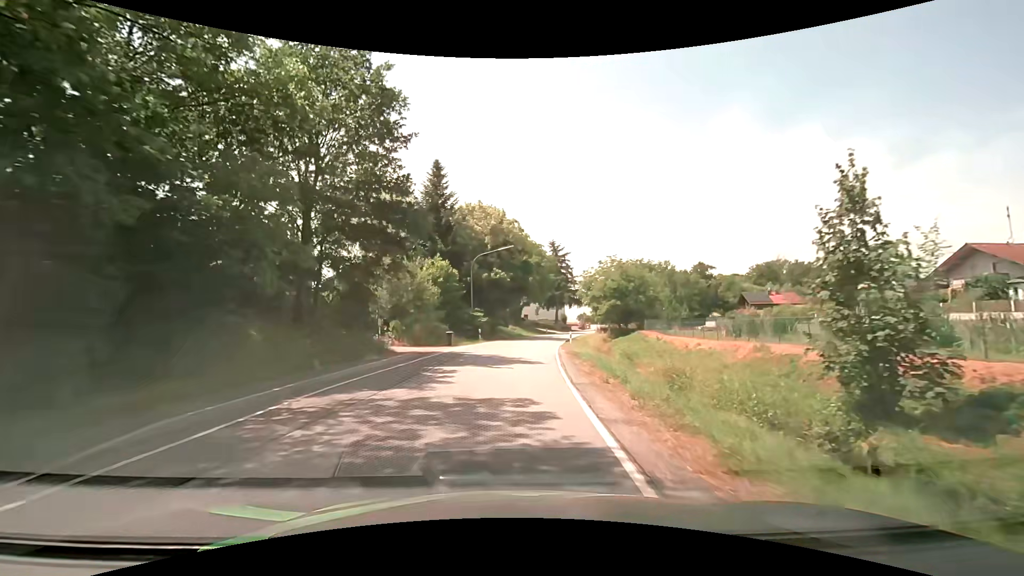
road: secondary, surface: asphalt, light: Day
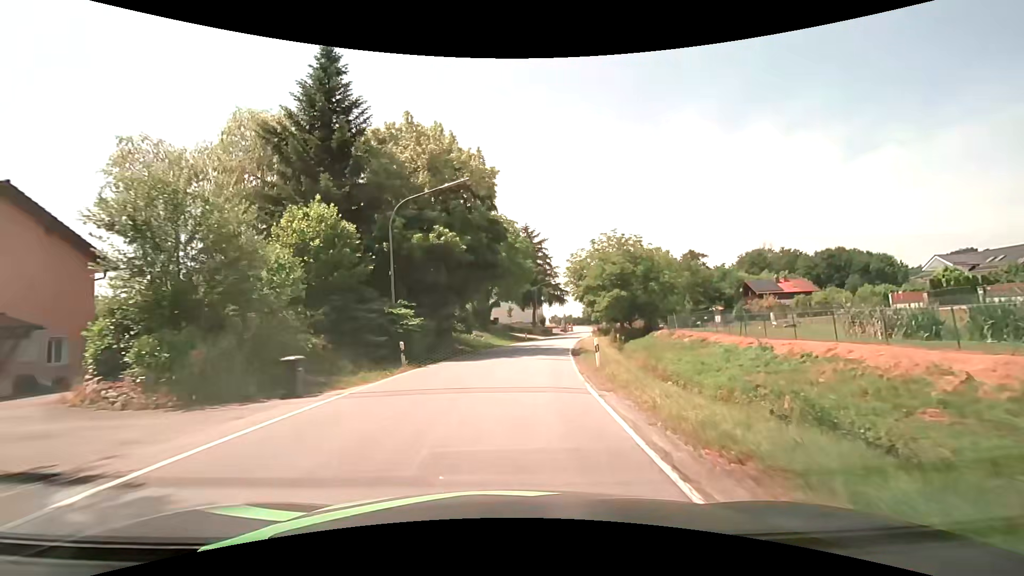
(+0.4, +19.9) m; +3°
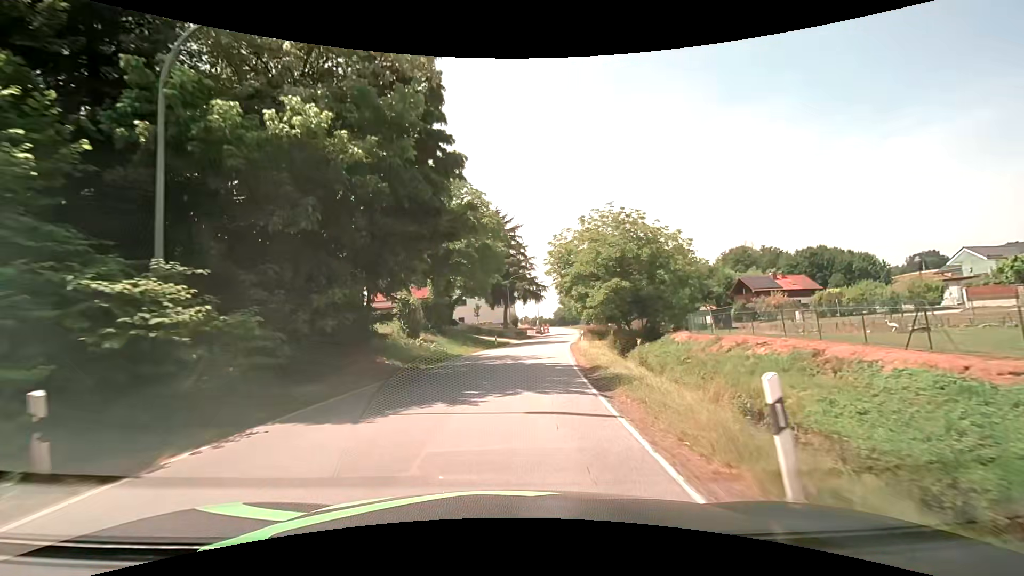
(+0.4, +12.8) m; +4°
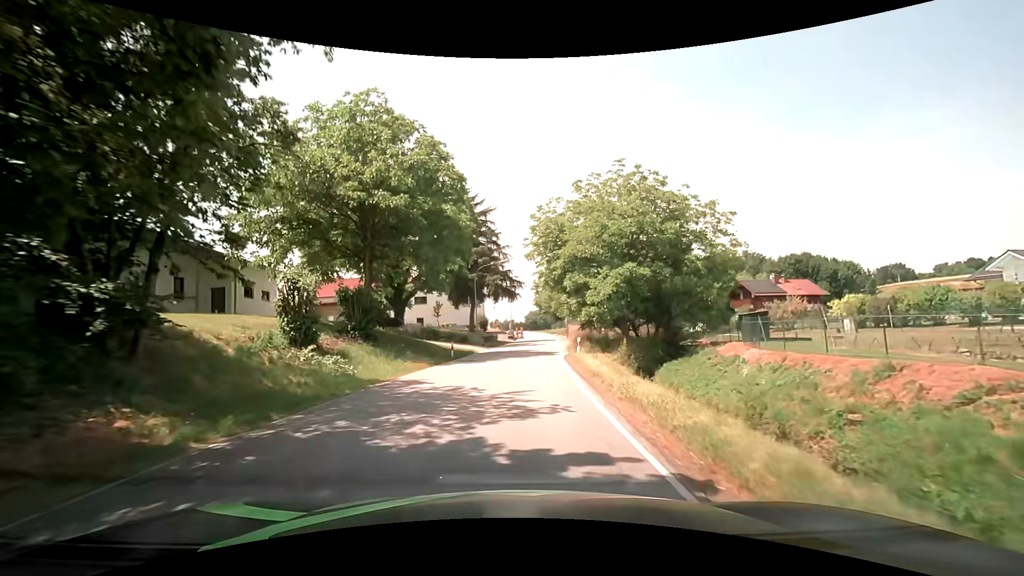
(+0.3, +12.5) m; +3°
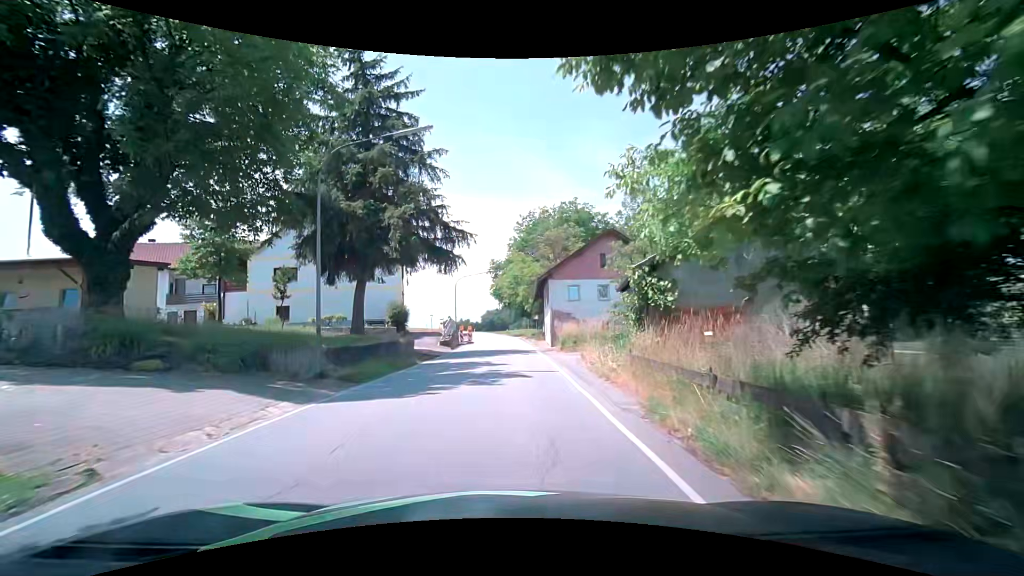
(+1.8, +30.5) m; +6°
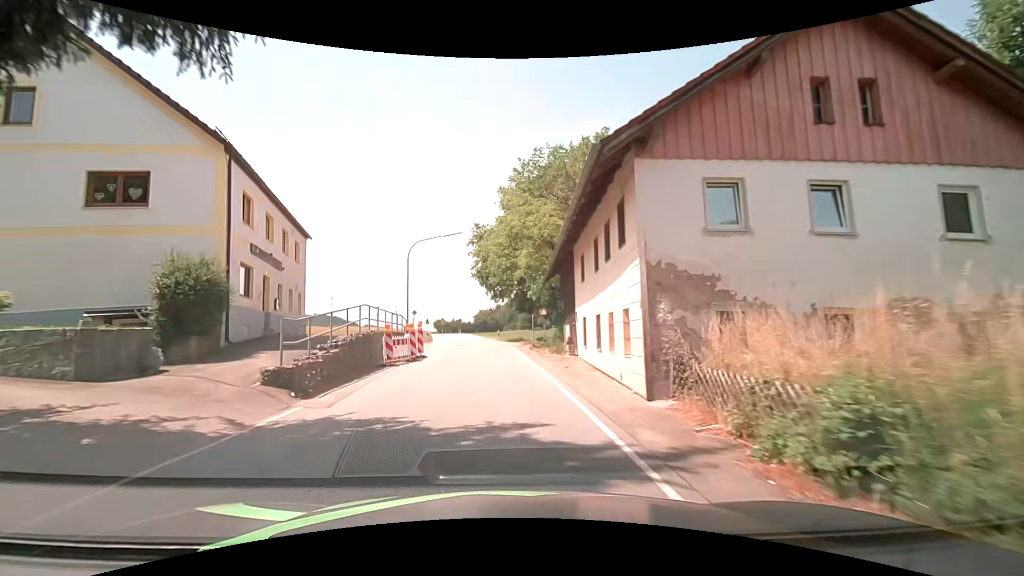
(+0.1, +24.9) m; 0°
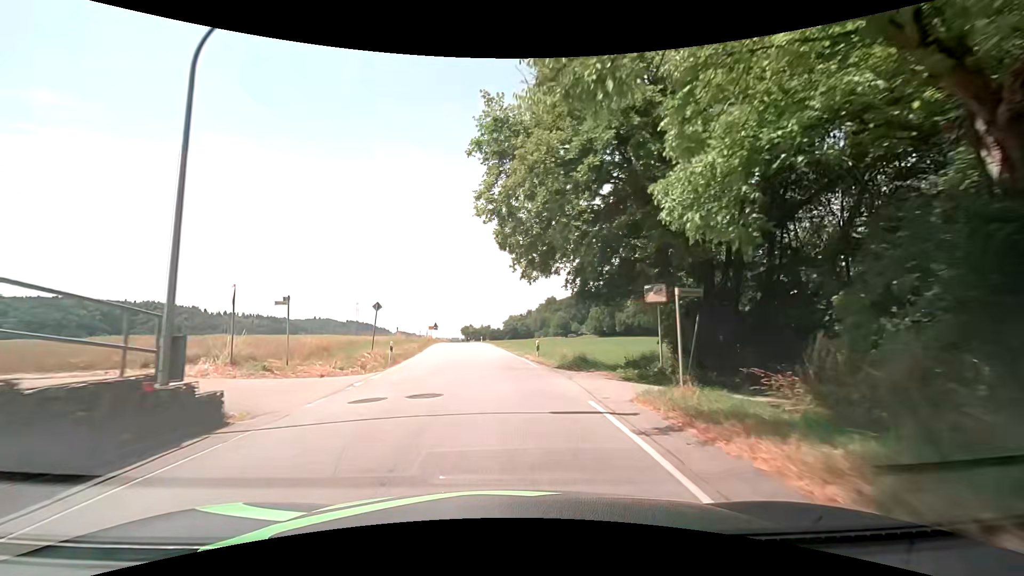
(-0.7, +26.2) m; -4°
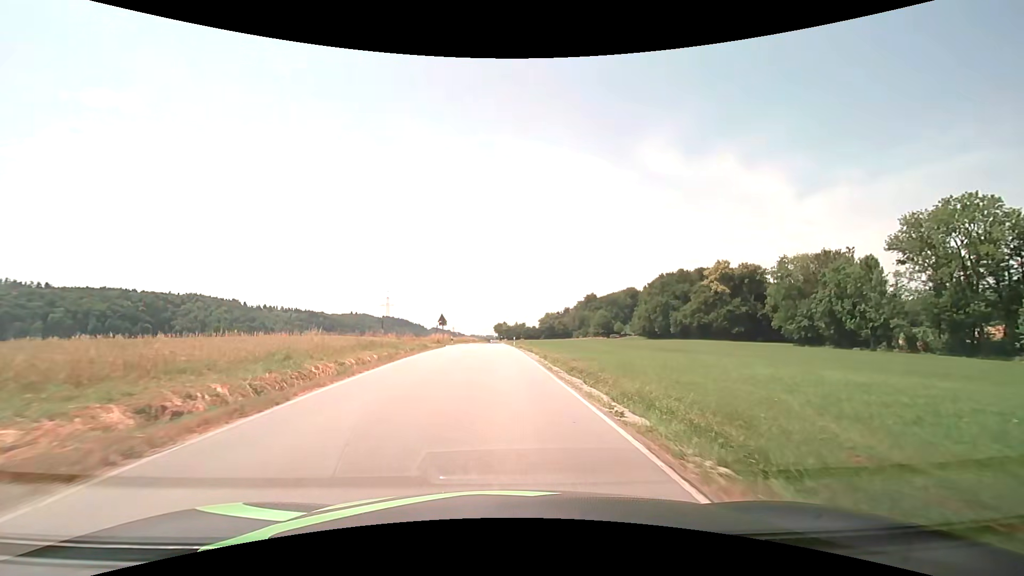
(-0.9, +27.1) m; -3°
(0, +10) (-1, +20) (-1, +30) (-2, +40) (-2, +50) (-2, +60) (-3, +70) (-3, +80) (-4, +90) (-4, +100) m
